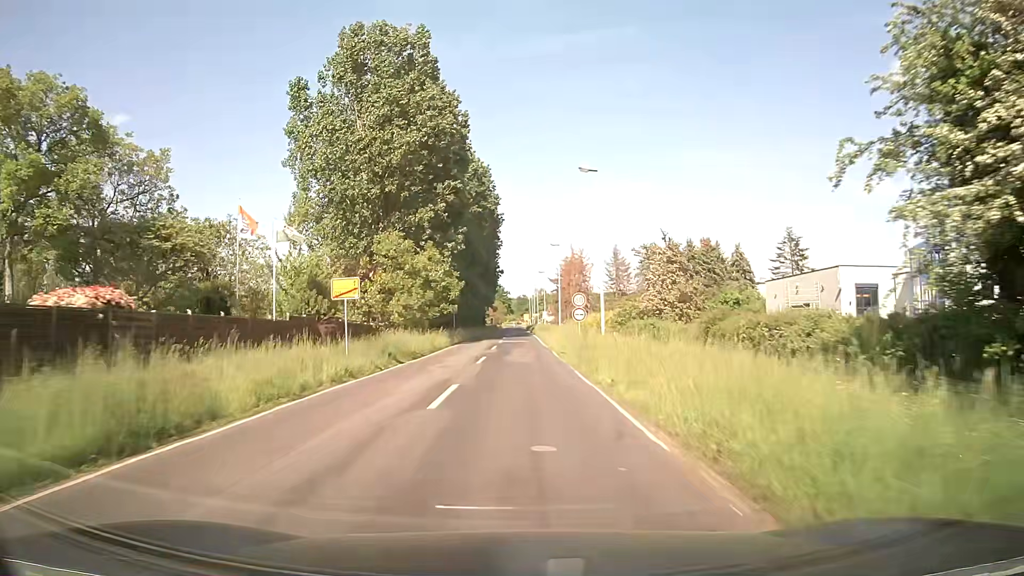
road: unclassified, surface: asphalt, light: Day
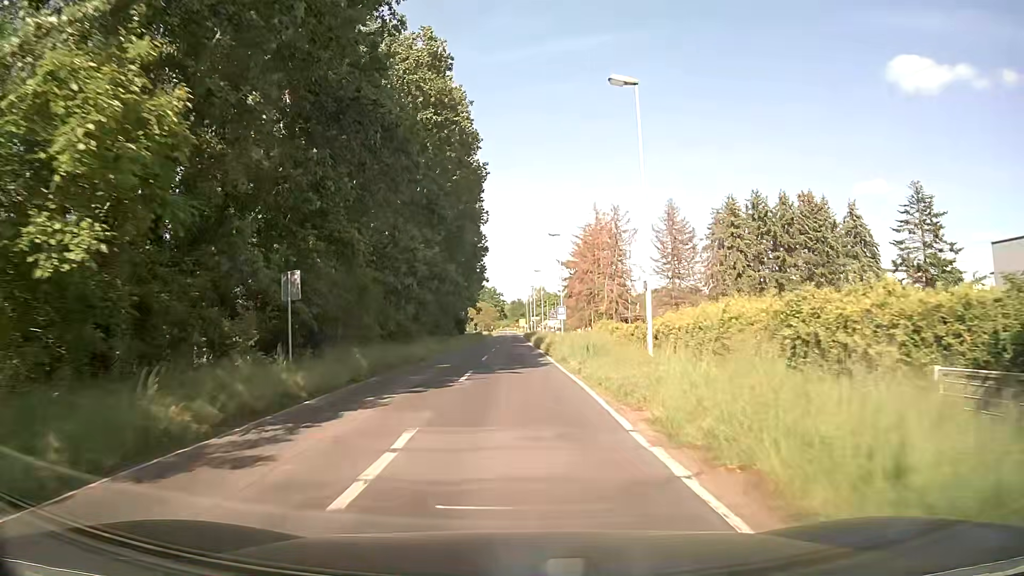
(+0.2, +41.4) m; +1°
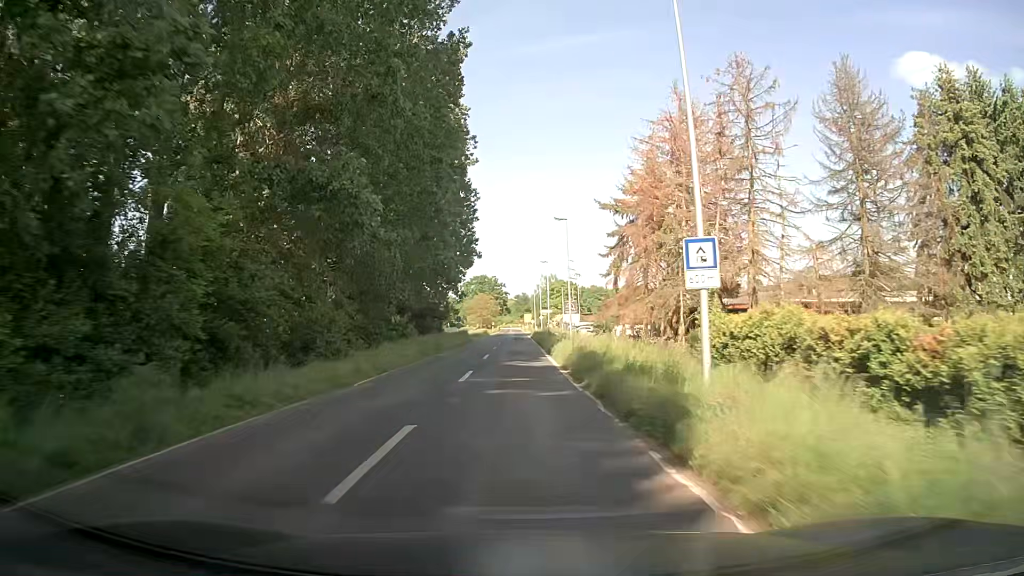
(-0.1, +36.0) m; 0°
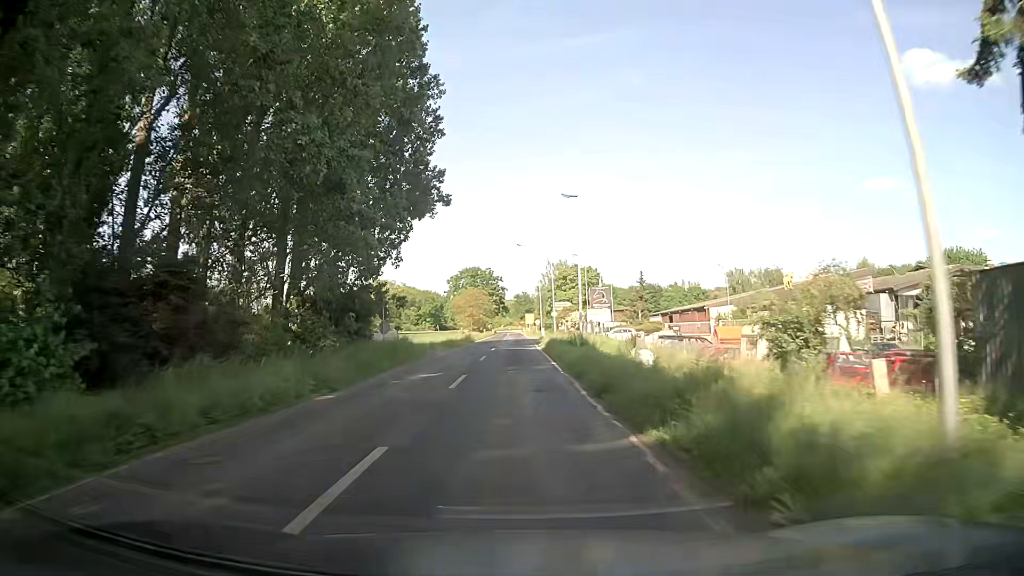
(-0.4, +37.4) m; -1°
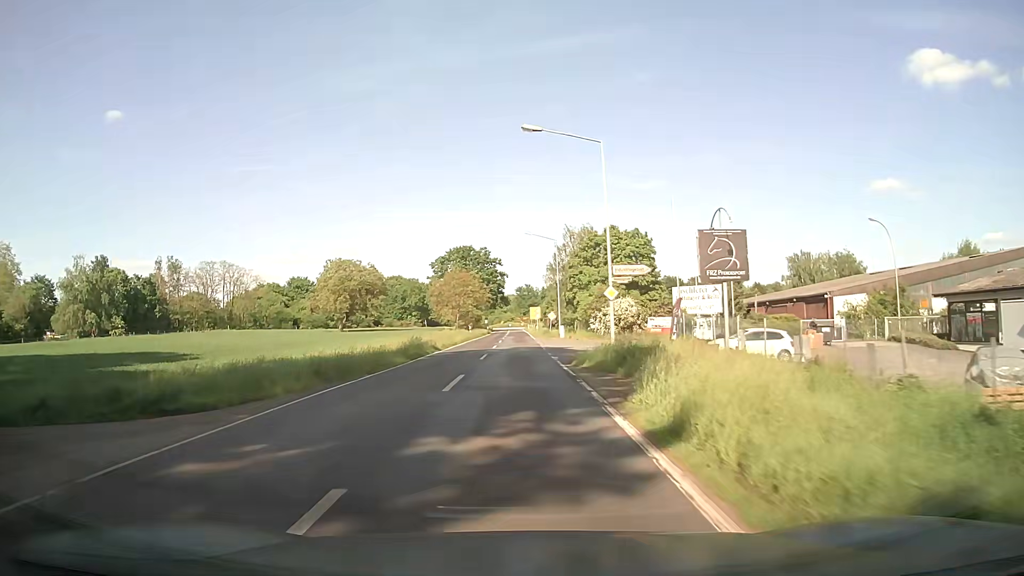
(0.0, +37.9) m; 0°
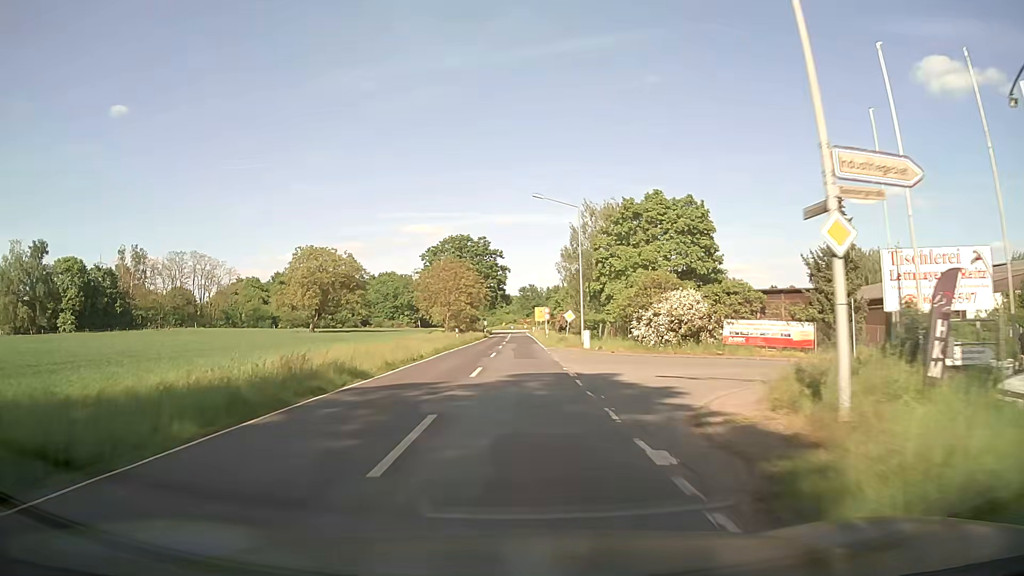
(-0.2, +19.0) m; -1°
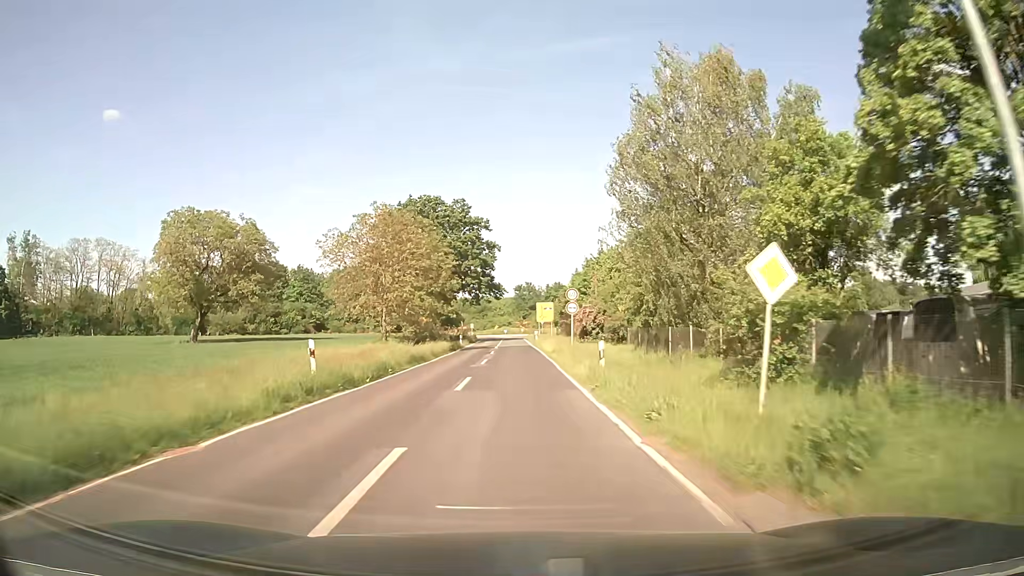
(+0.2, +38.3) m; 0°
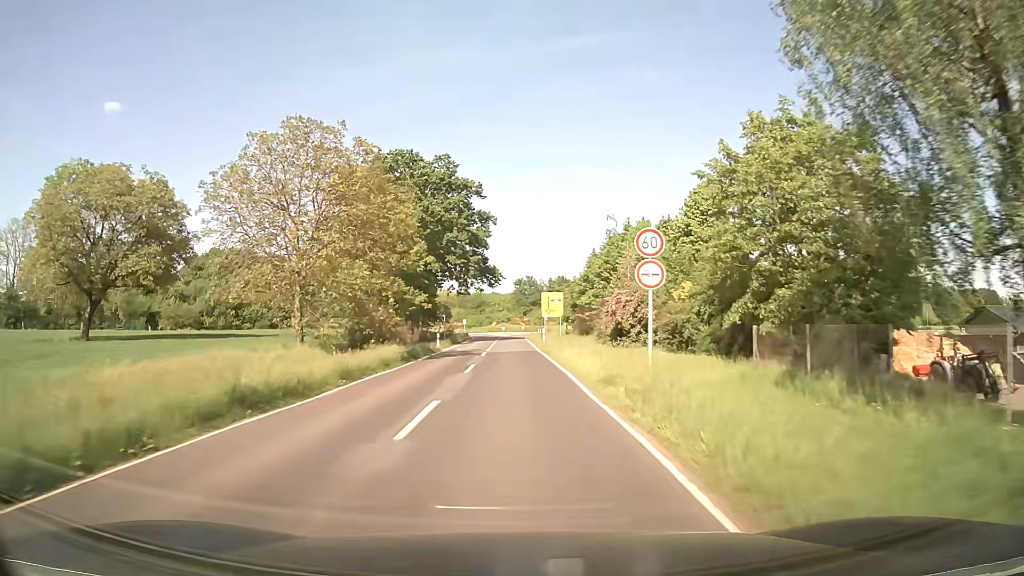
(0.0, +19.2) m; 0°
(0, +10) (0, +20) (0, +30) (0, +40) (0, +50) (0, +60) (0, +70) (0, +80) (0, +90) (+1, +100) m
